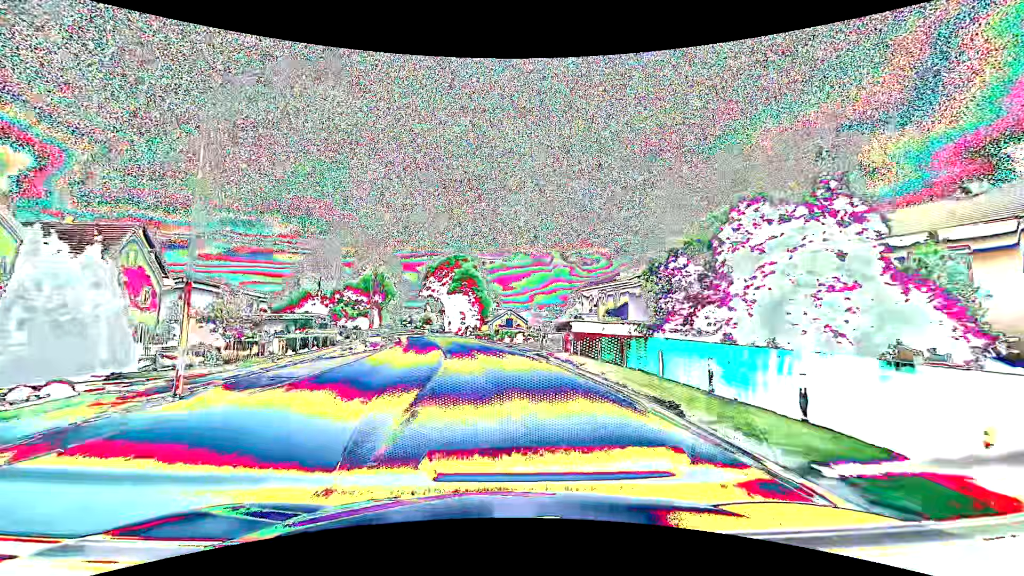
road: primary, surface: asphalt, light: Day
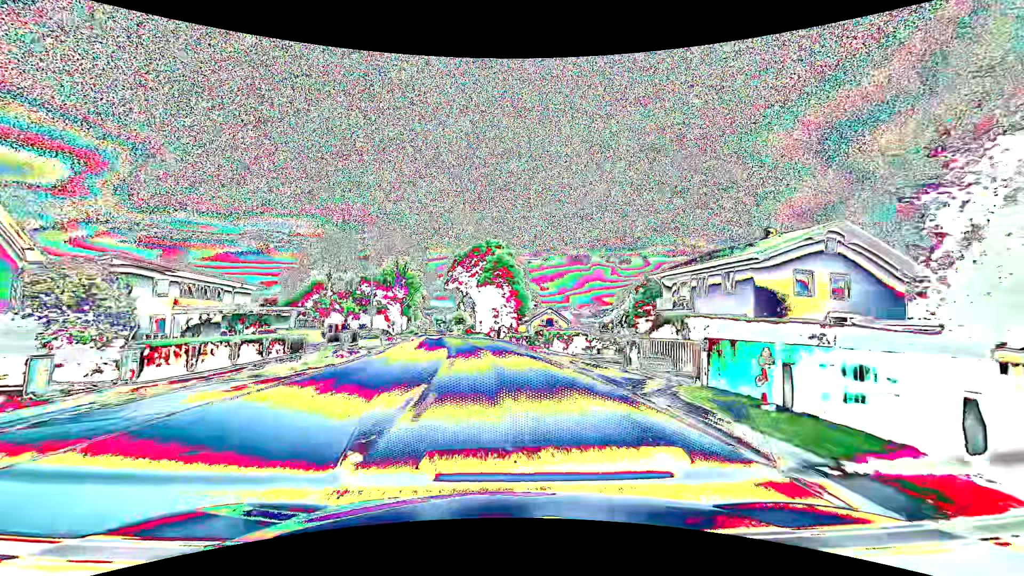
(-0.6, +15.8) m; -4°
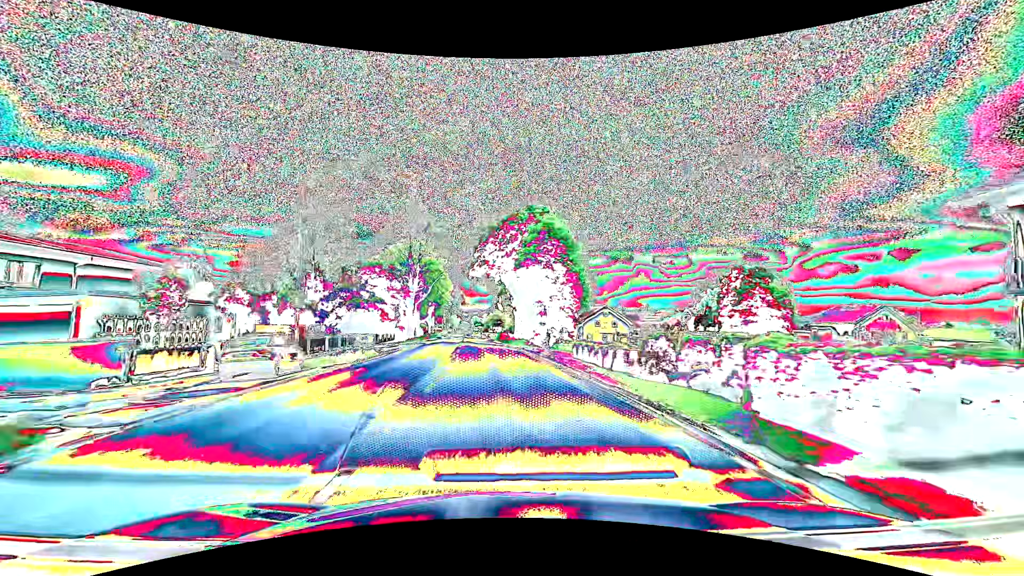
(-1.0, +23.7) m; -5°
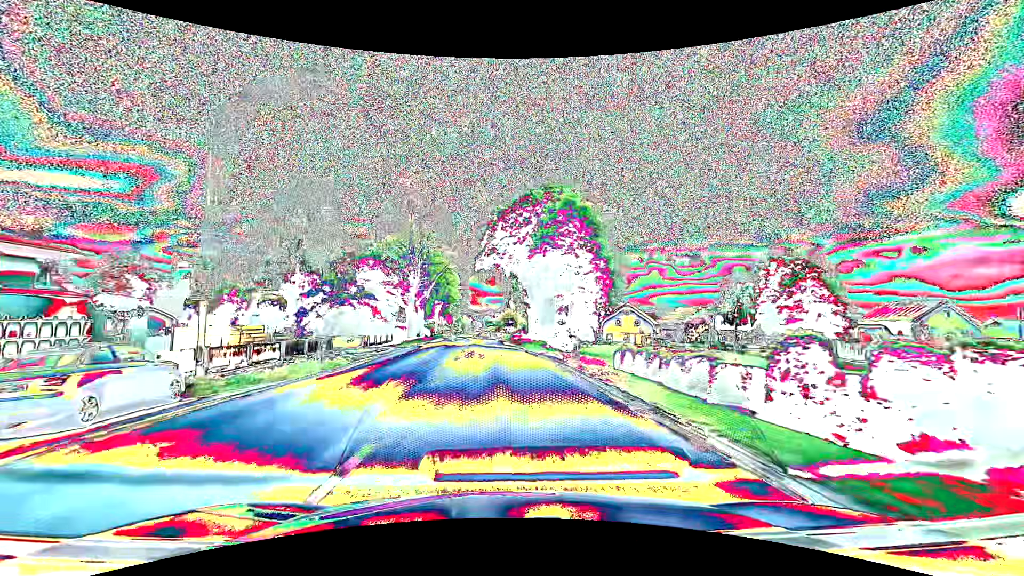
(-0.1, +7.9) m; -1°
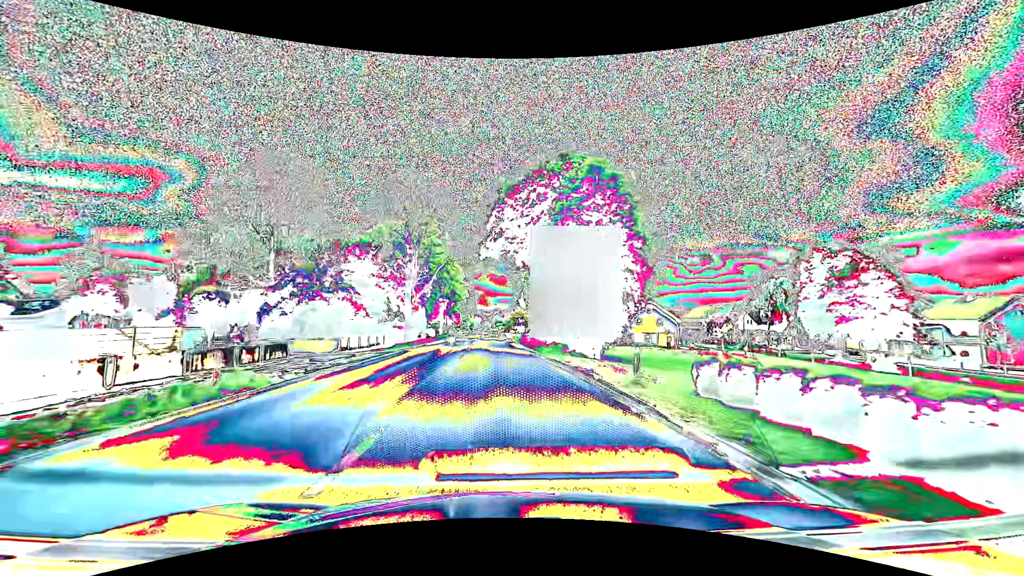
(-0.1, +7.9) m; -1°
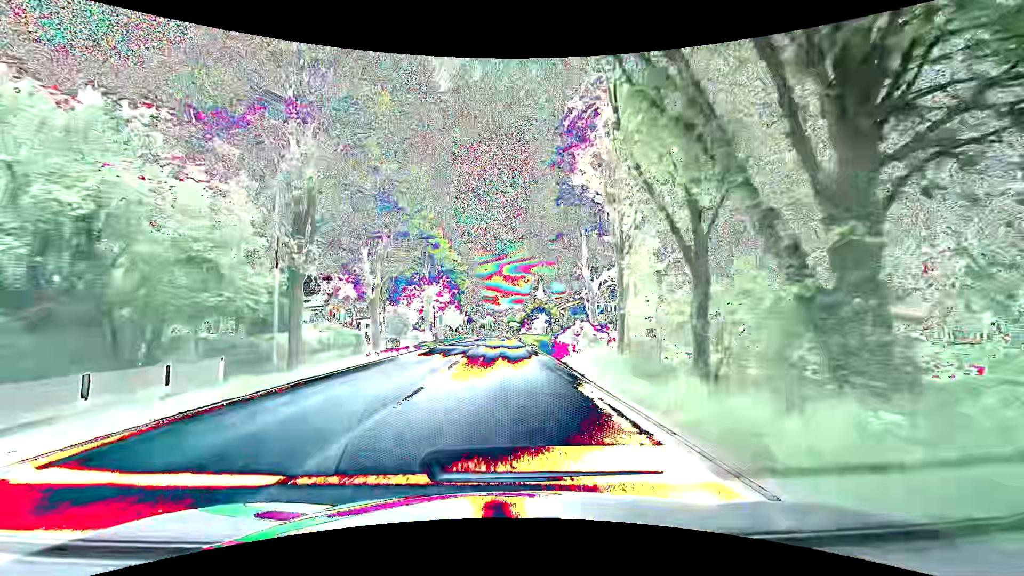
(-0.5, +31.6) m; -2°
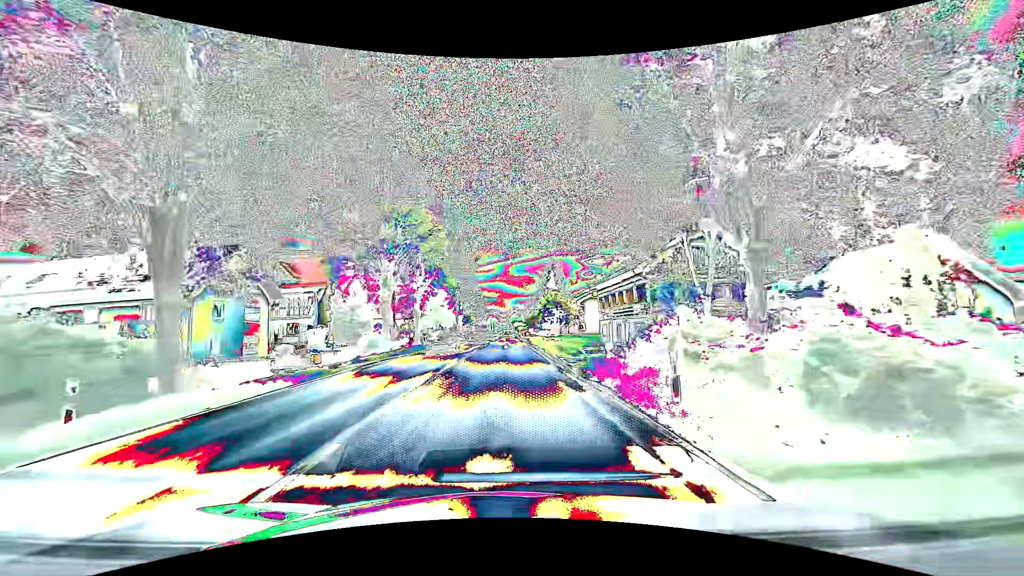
(-0.1, +23.7) m; 0°
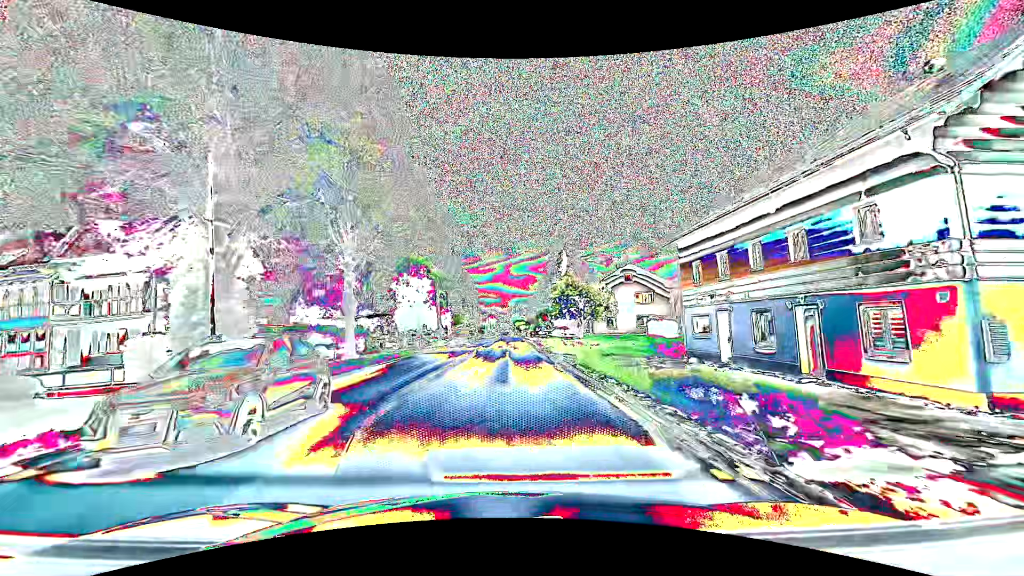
(0.0, +23.7) m; 0°
(0, +10) (0, +20) (0, +30) (0, +40) (0, +50) (0, +60) (0, +70) (0, +80) (0, +90) (0, +100) m
